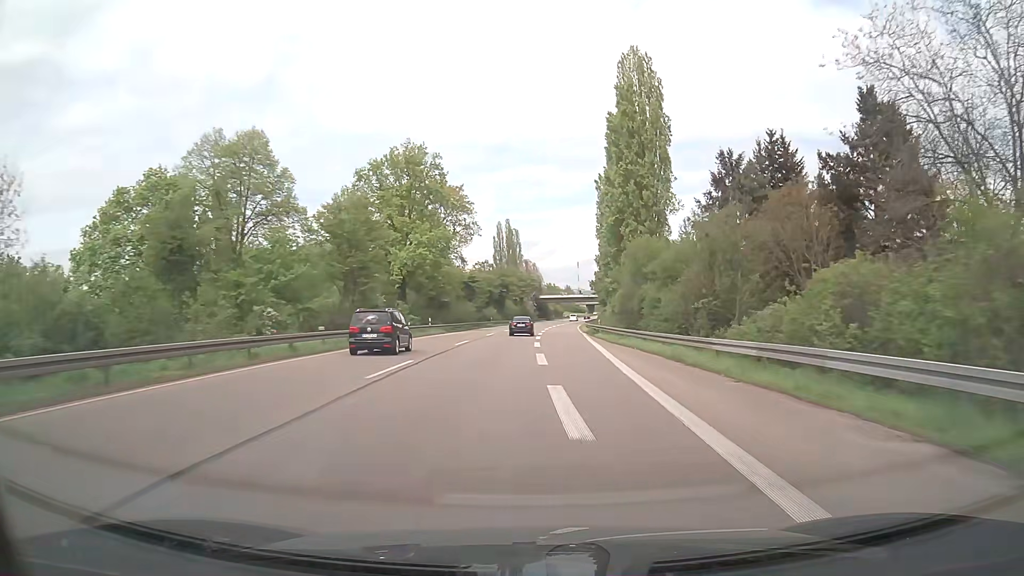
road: trunk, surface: asphalt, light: Day
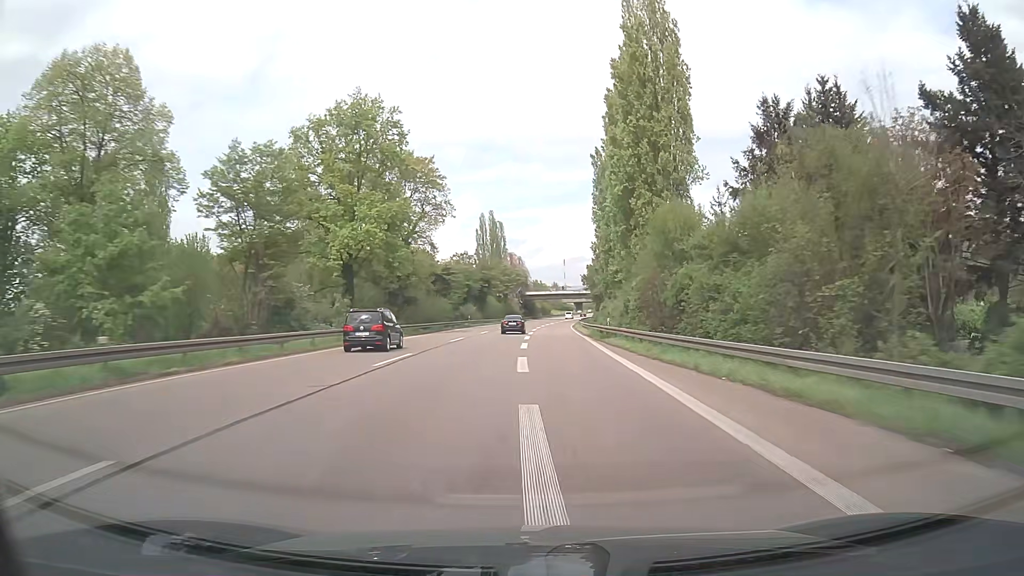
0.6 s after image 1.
(+0.2, +15.1) m; +1°
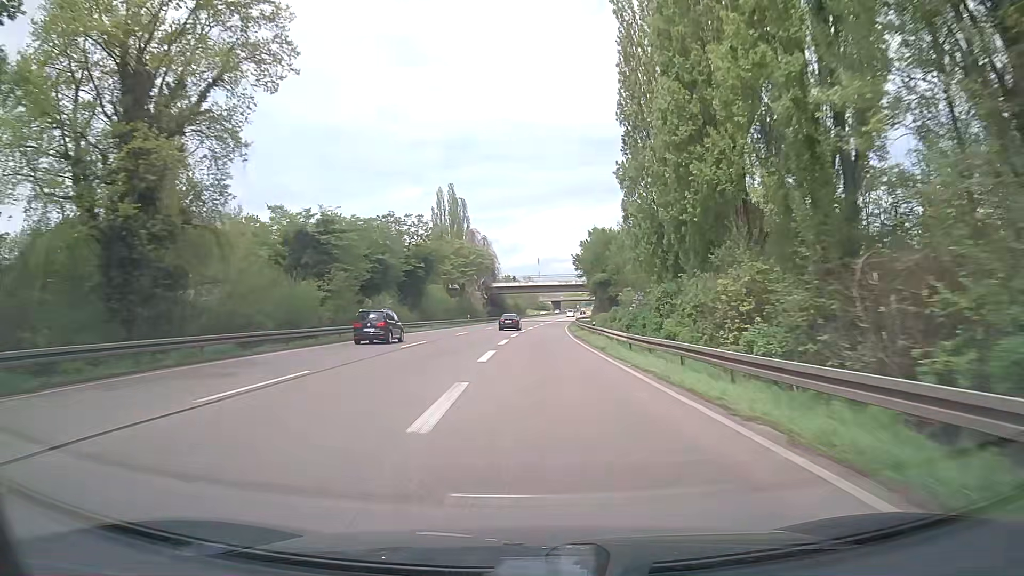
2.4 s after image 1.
(+0.9, +44.4) m; +2°
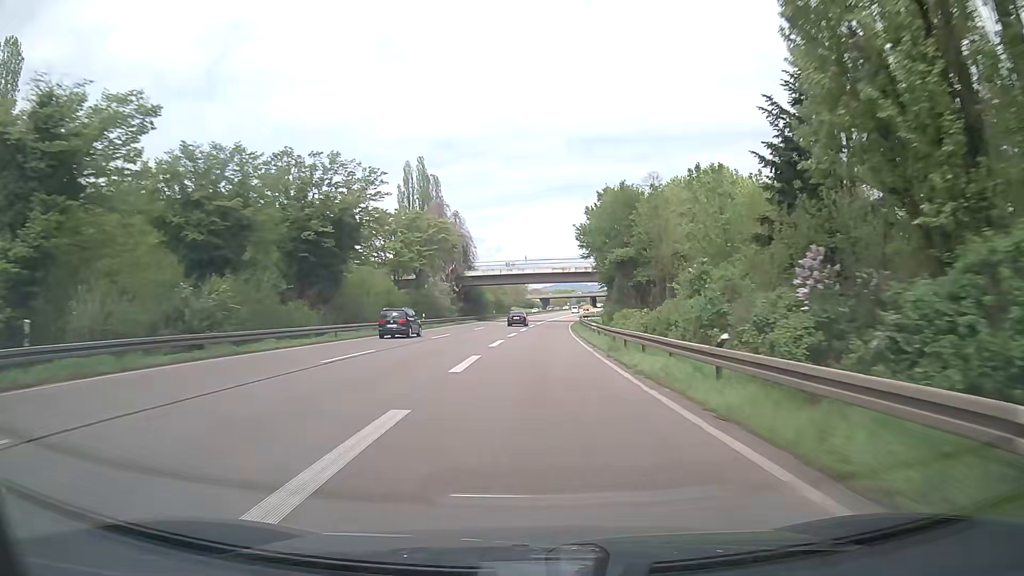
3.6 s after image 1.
(+0.4, +28.2) m; +1°
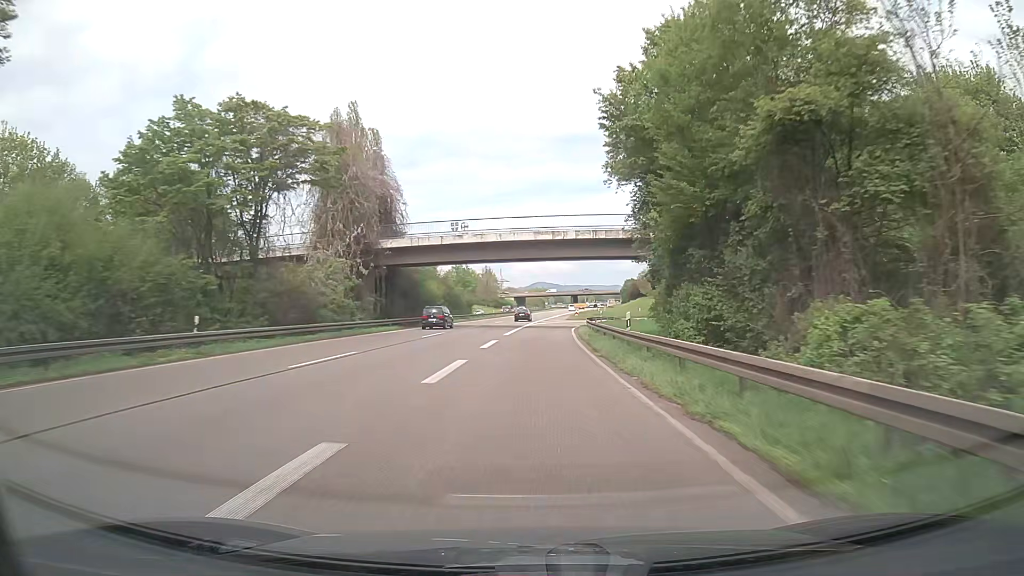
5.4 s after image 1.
(+0.6, +38.1) m; +2°
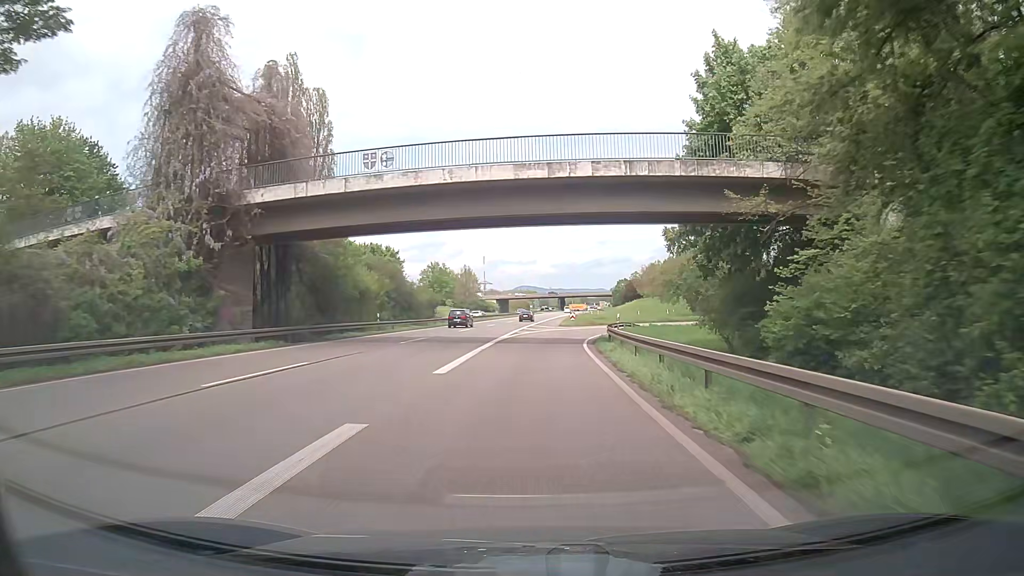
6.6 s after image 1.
(+0.2, +22.4) m; +1°
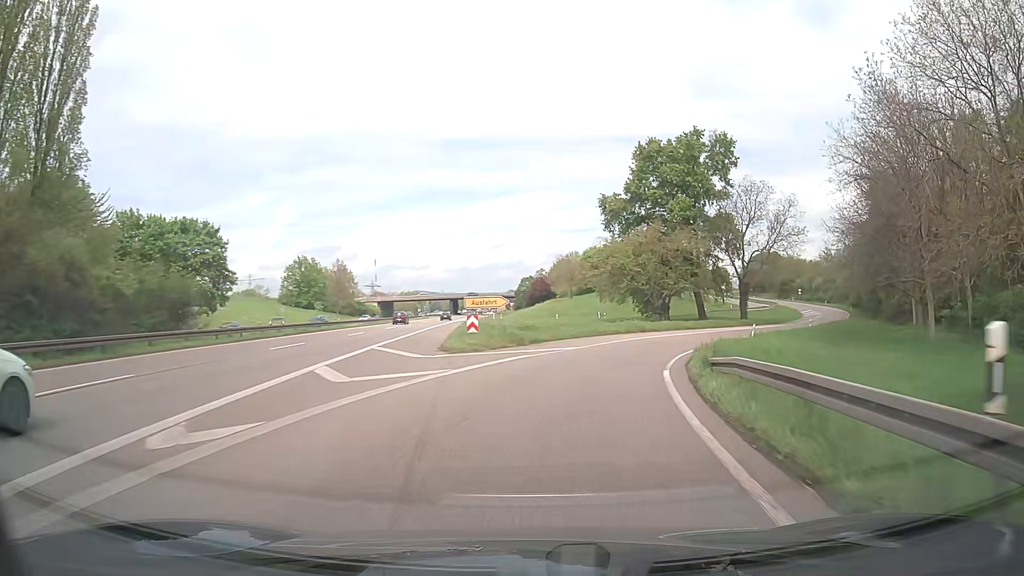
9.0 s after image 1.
(+1.7, +39.2) m; +7°
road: trunk_link
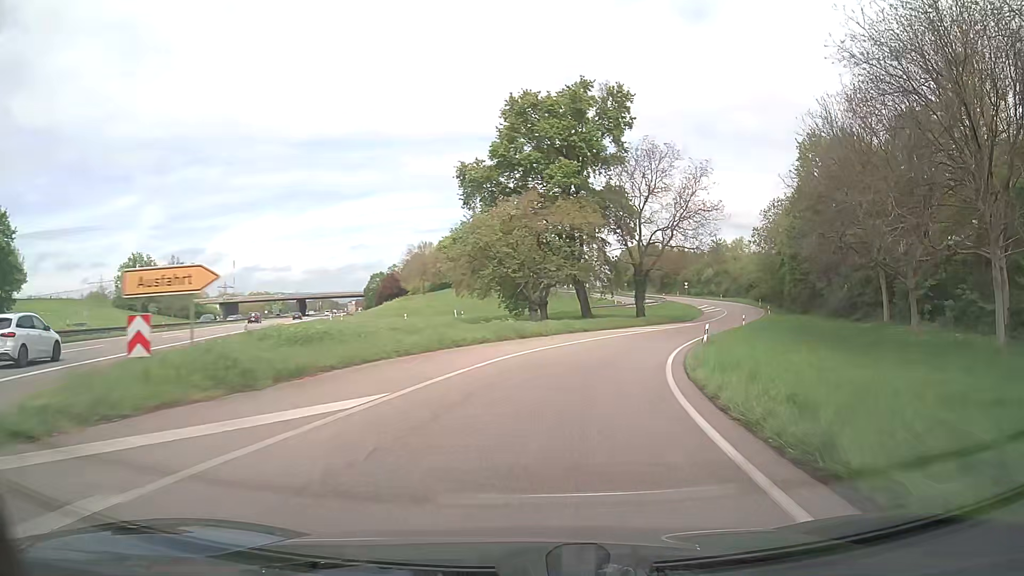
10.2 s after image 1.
(+2.1, +18.9) m; +13°
(+1, +10) (+2, +20) (+5, +29) (+8, +39) (+12, +48) (+16, +57) (+21, +66) (+25, +75) (+28, +85) (+30, +95) m
